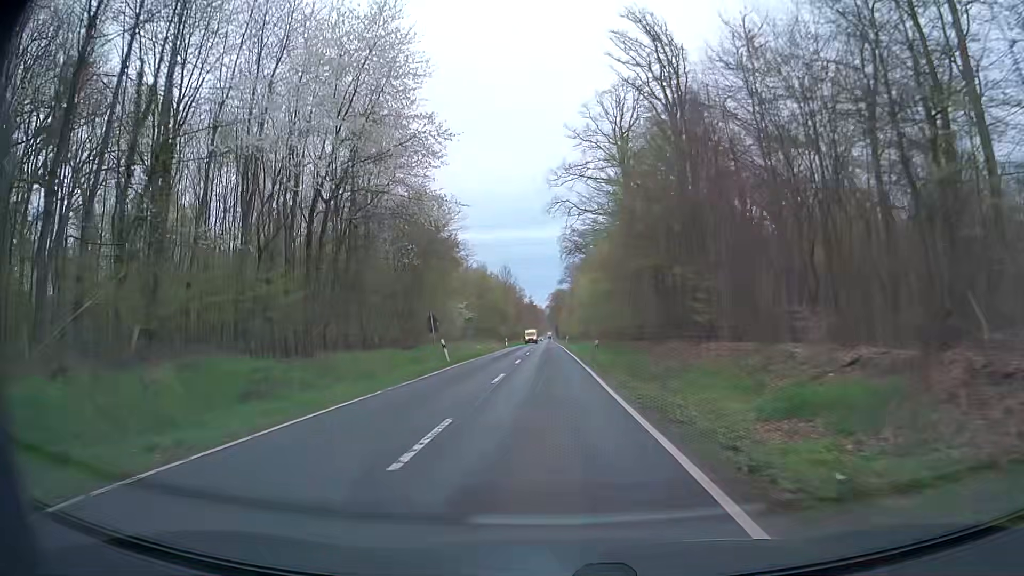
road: secondary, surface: asphalt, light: Day
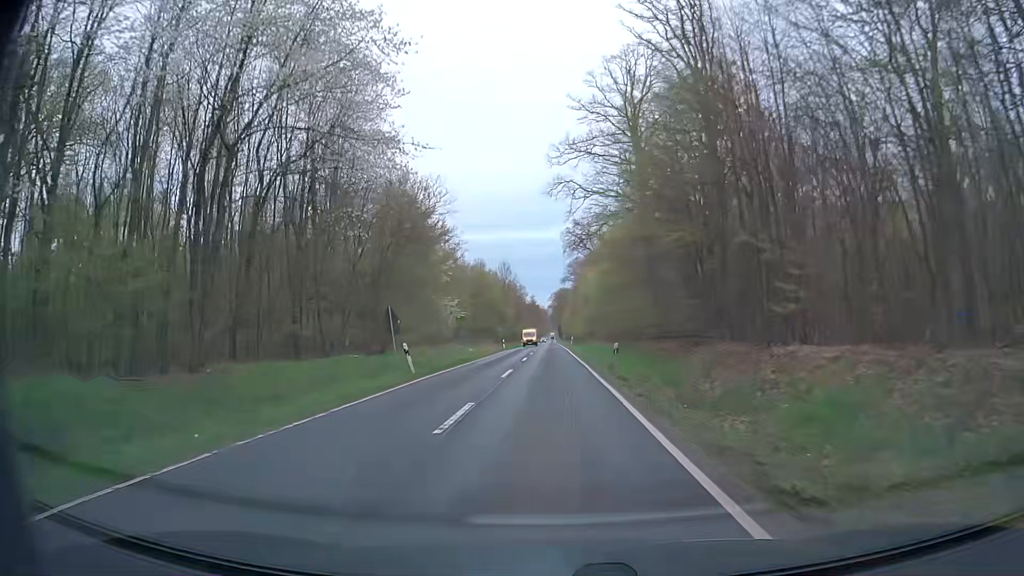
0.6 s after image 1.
(0.0, +9.3) m; -1°
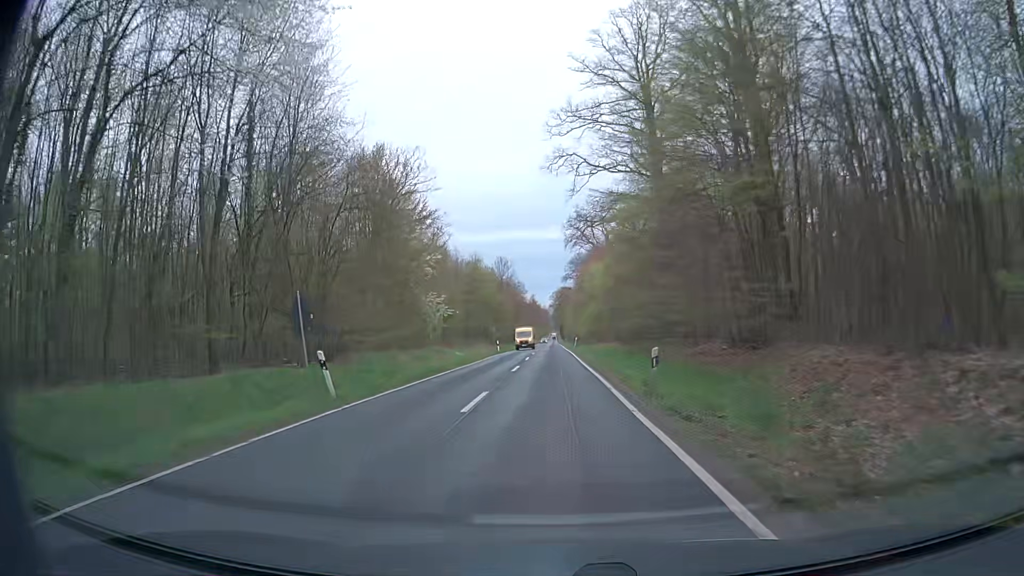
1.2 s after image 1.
(0.0, +9.4) m; 0°
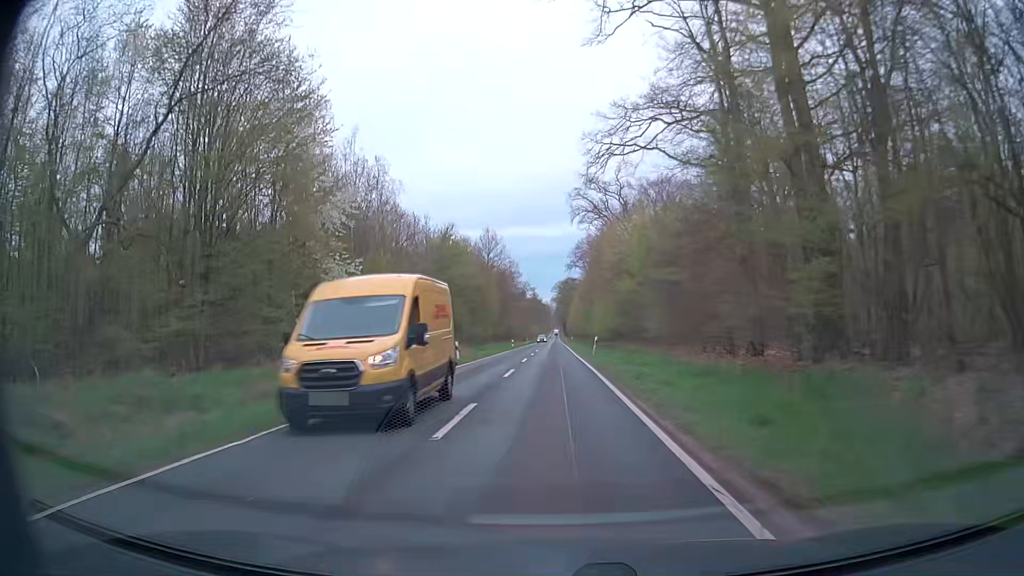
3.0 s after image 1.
(0.0, +28.5) m; 0°
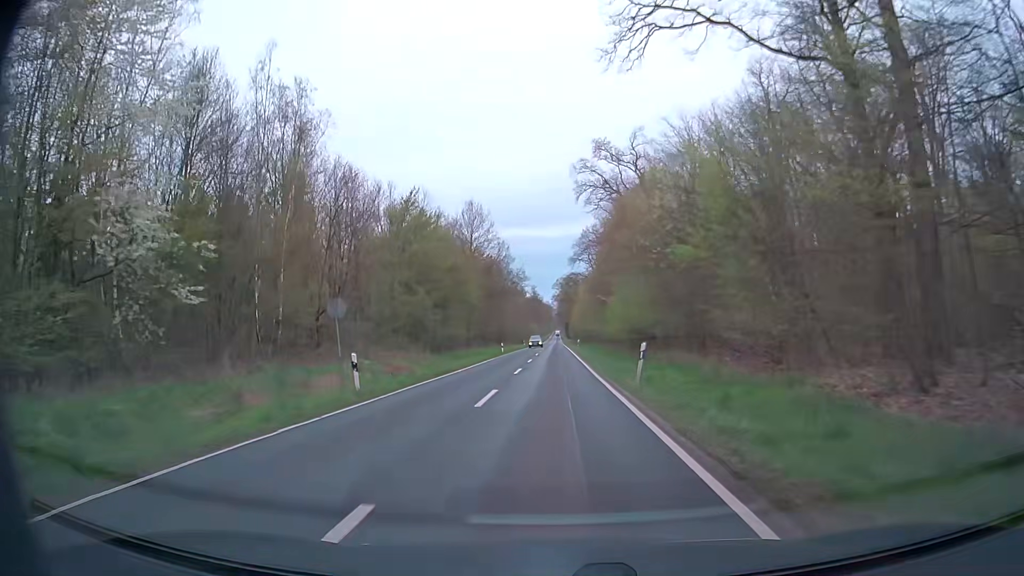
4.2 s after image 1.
(0.0, +19.3) m; 0°
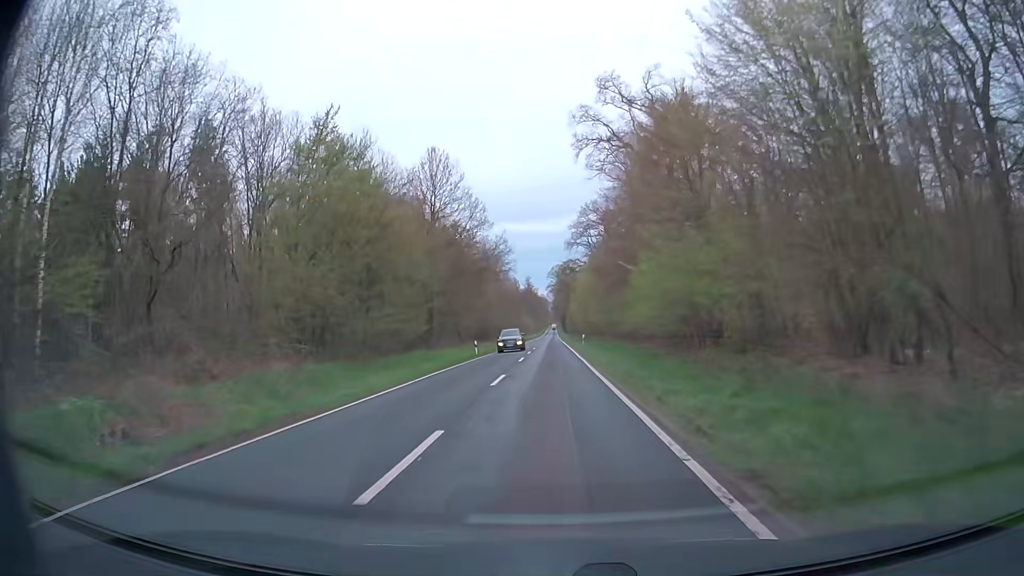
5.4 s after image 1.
(+0.1, +19.6) m; +1°
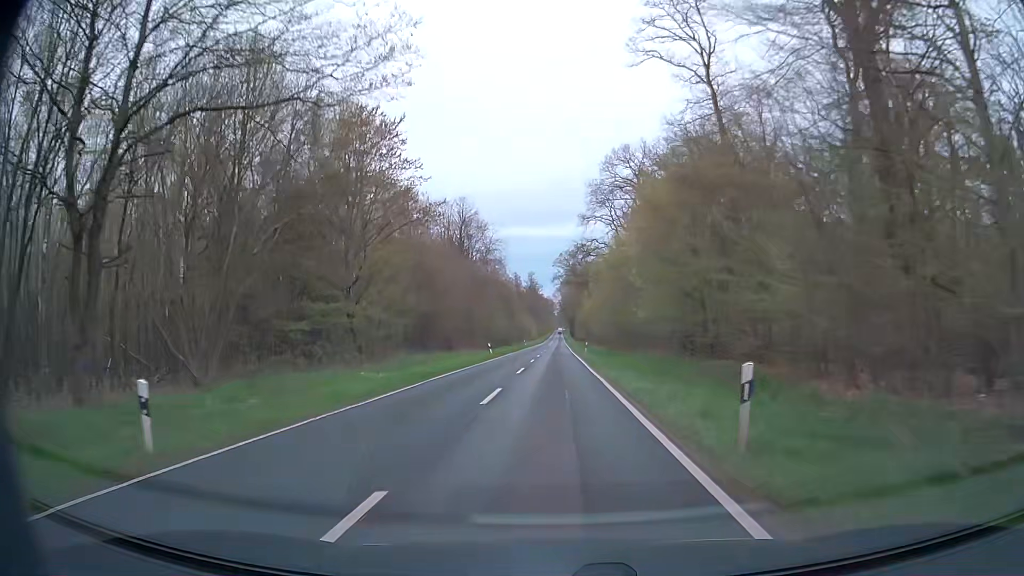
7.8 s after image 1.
(-0.2, +40.1) m; -1°
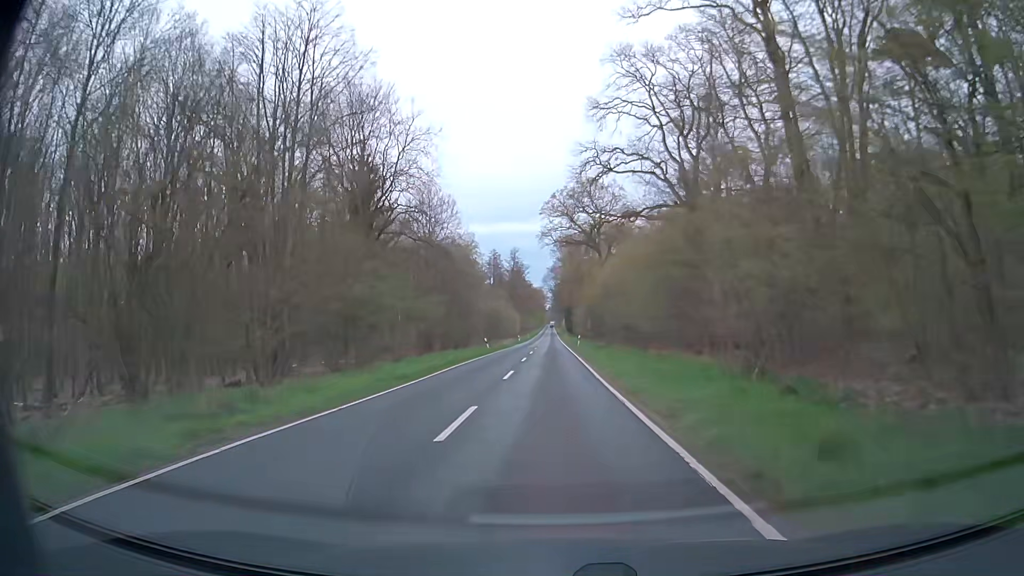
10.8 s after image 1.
(+0.5, +52.3) m; +1°
(0, +10) (0, +20) (0, +30) (0, +40) (0, +50) (0, +60) (0, +70) (0, +80) (0, +90) (0, +100) m
